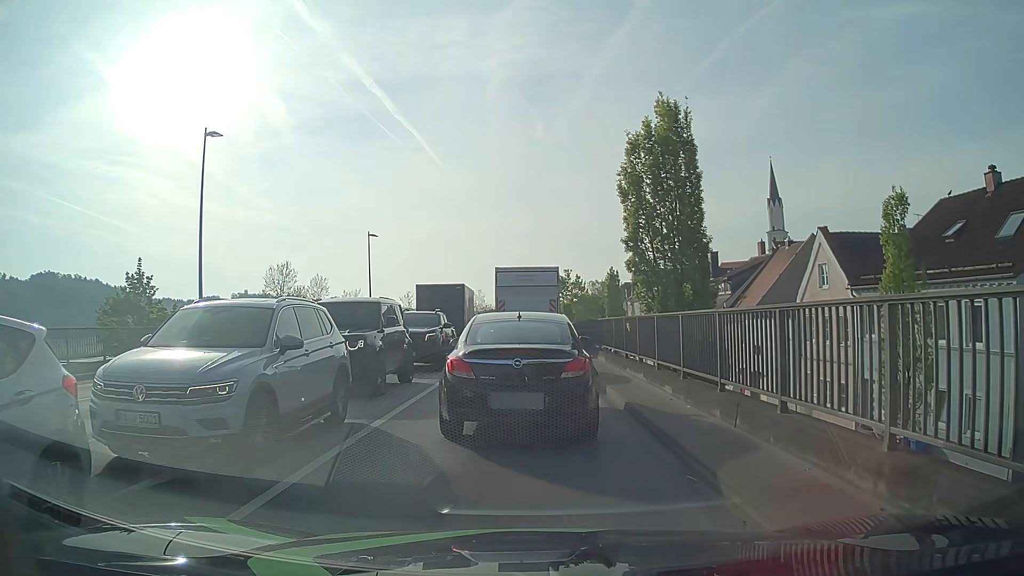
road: primary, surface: asphalt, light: Day
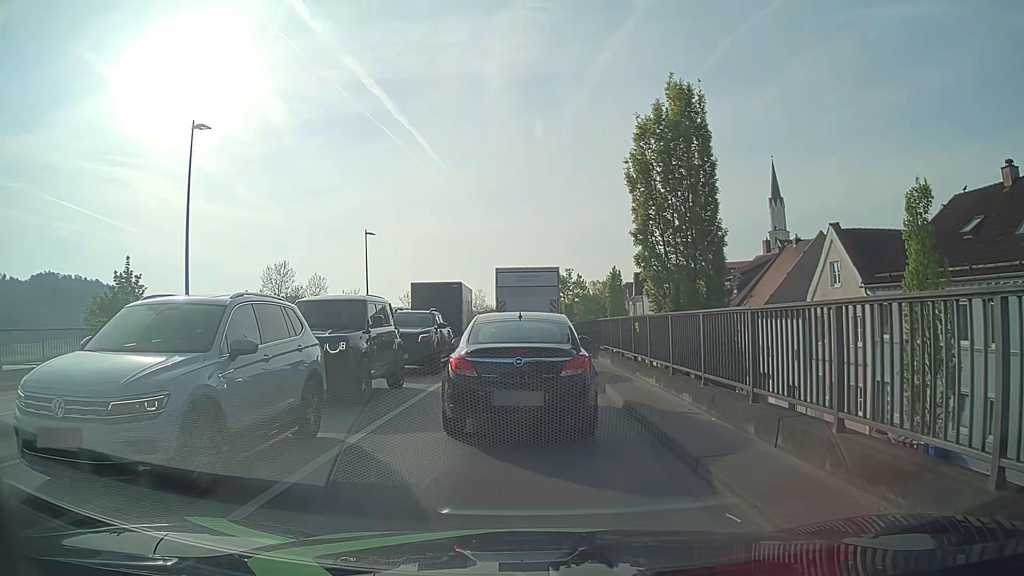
(0.0, +1.3) m; -1°
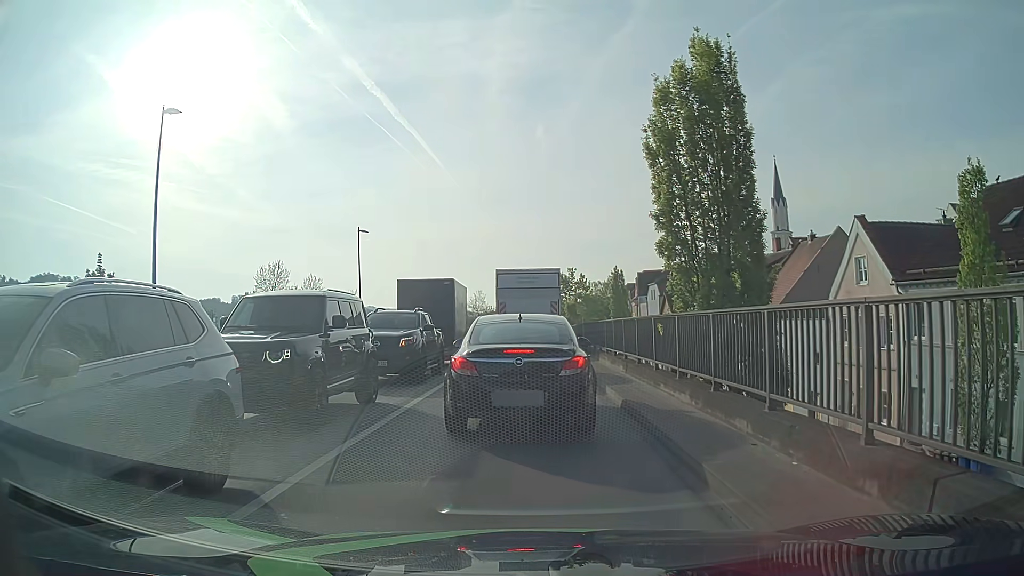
(0.0, +2.6) m; +1°
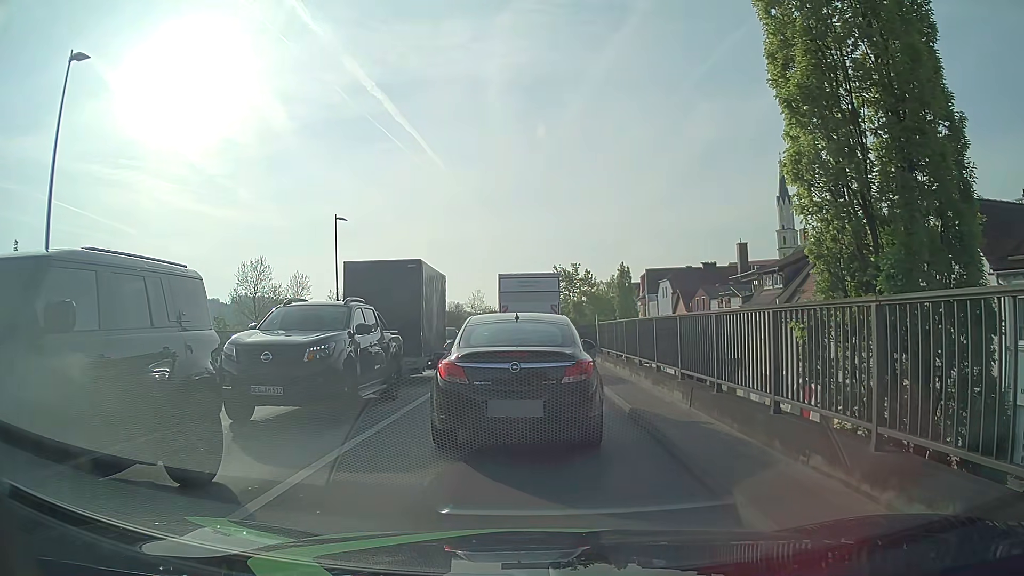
(-0.1, +6.3) m; -1°
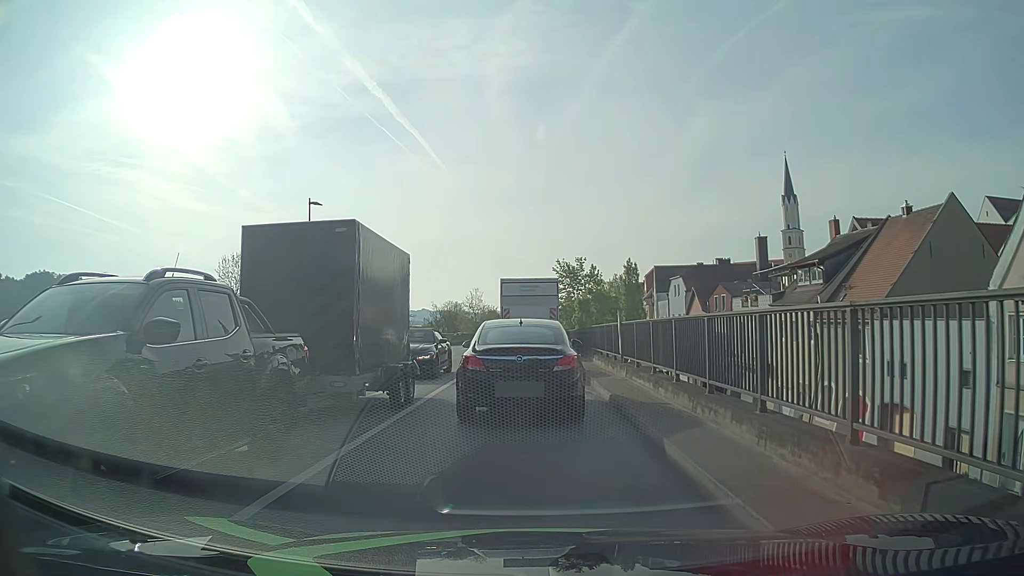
(0.0, +5.9) m; 0°
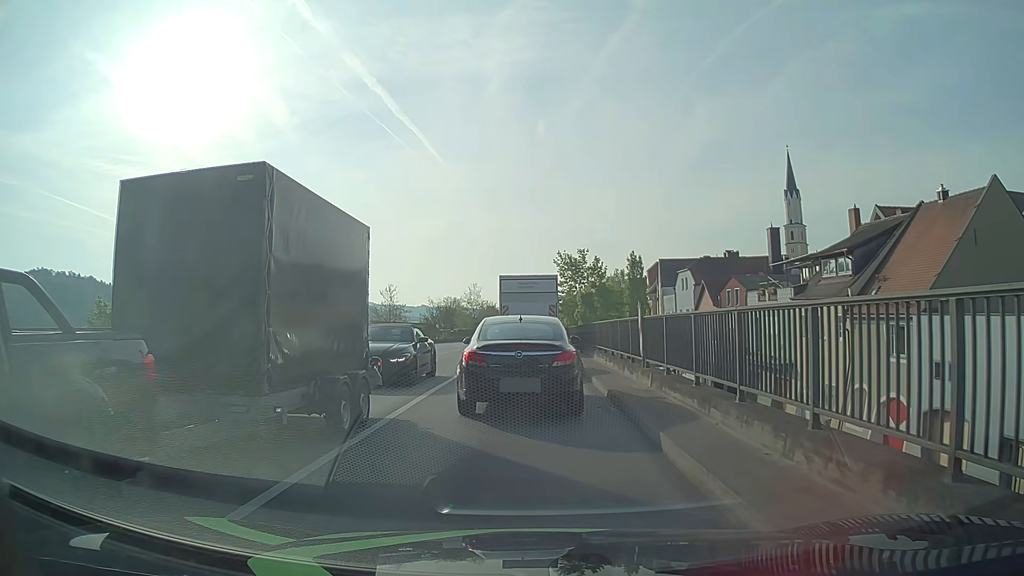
(0.0, +3.4) m; -1°
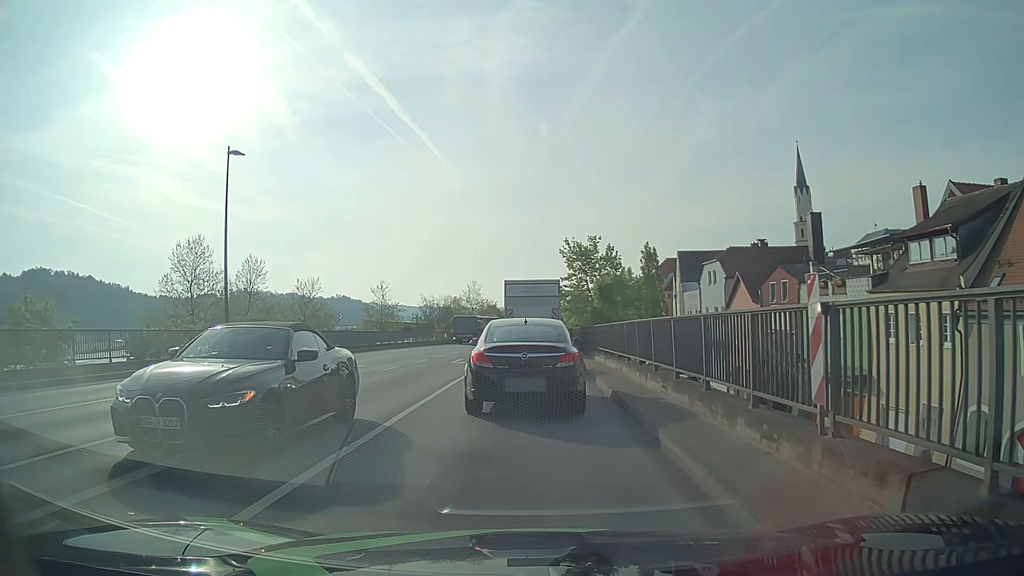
(+0.1, +8.6) m; 0°
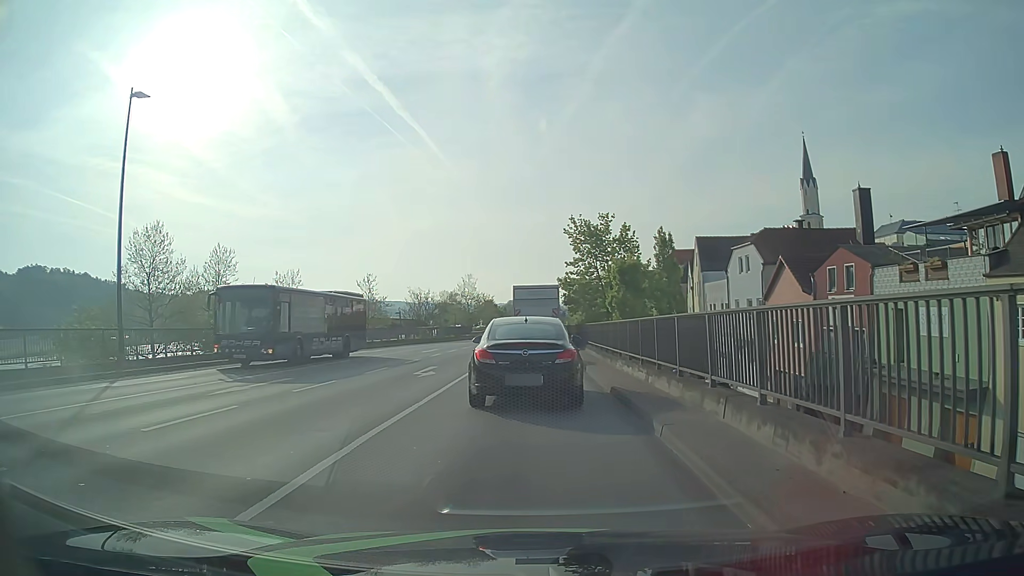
(0.0, +8.4) m; 0°
(0, +10) (0, +20) (0, +30) (0, +40) (0, +50) (+1, +60) (+1, +70) (+1, +80) (+2, +90) (+2, +100) m
